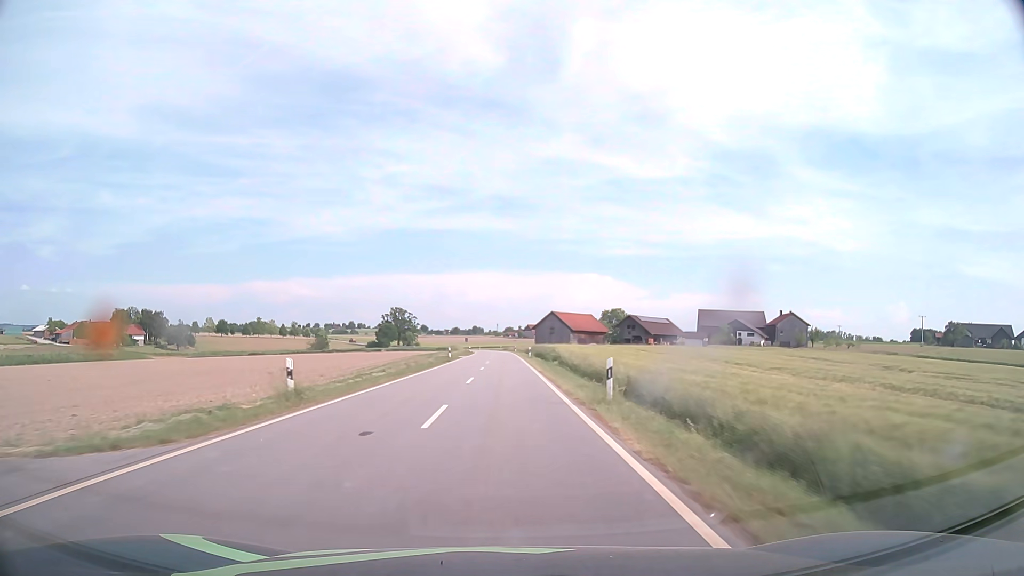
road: tertiary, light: Day
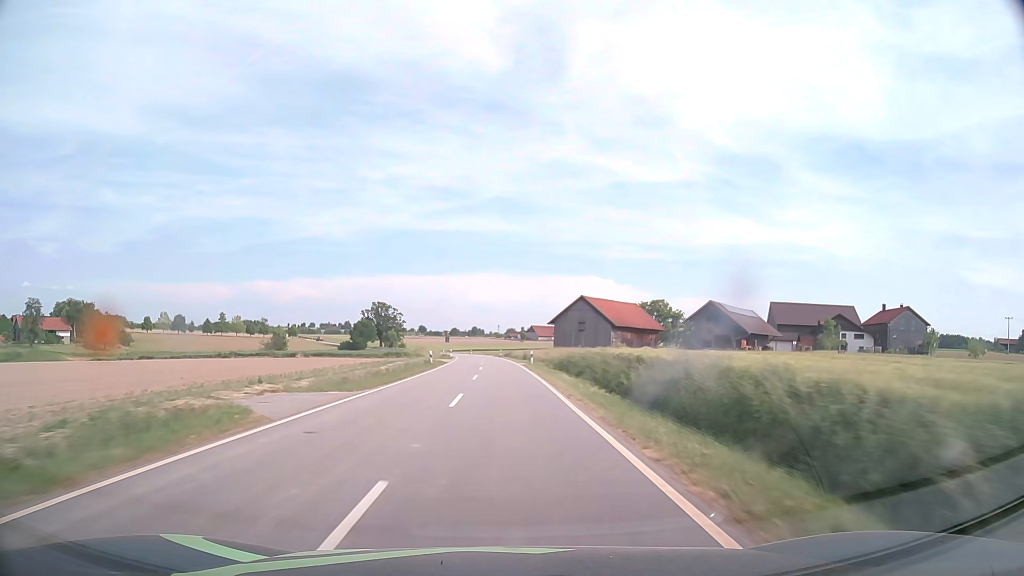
(-0.2, +56.6) m; 0°
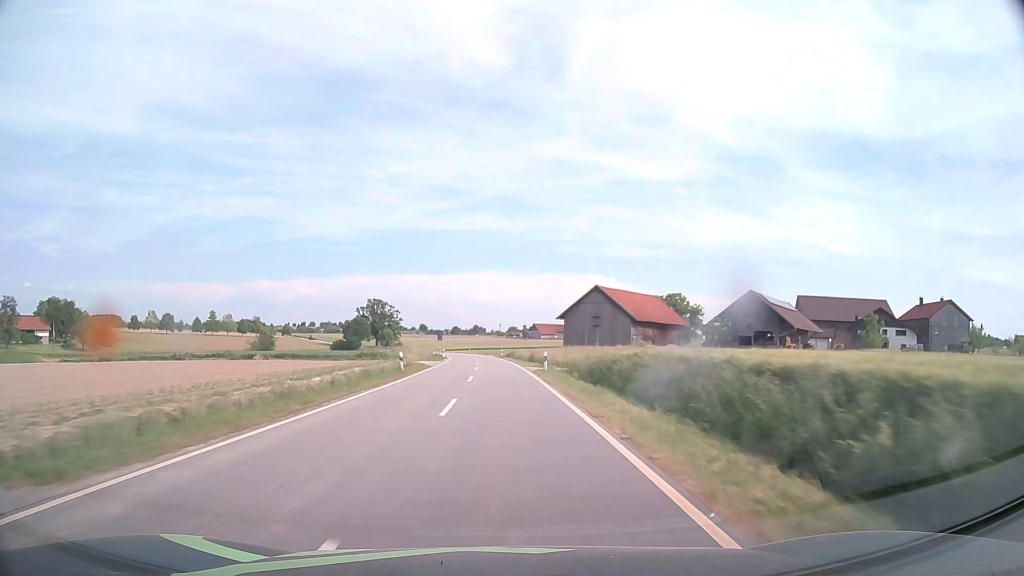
(0.0, +14.2) m; 0°
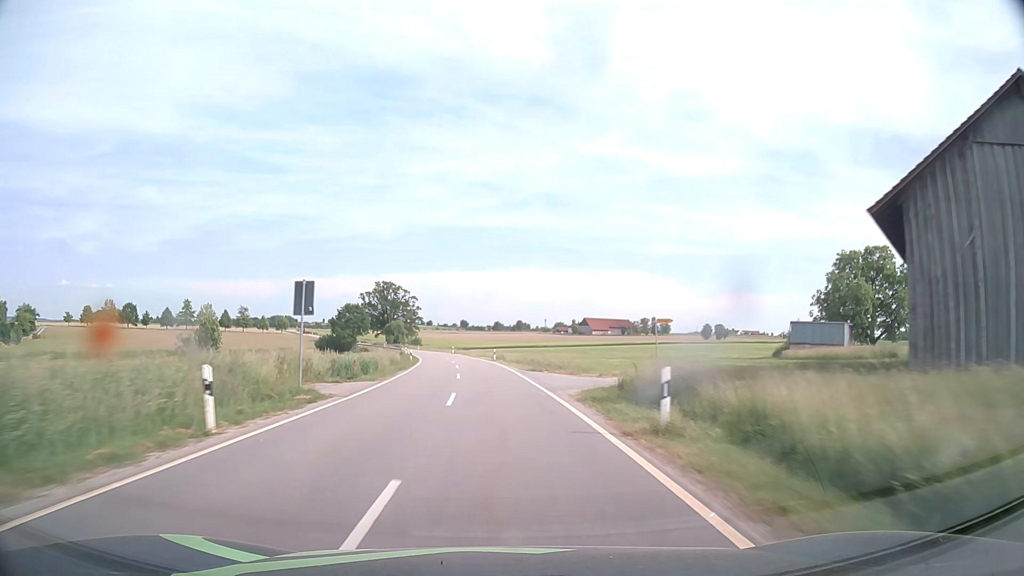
(-1.9, +70.9) m; -3°
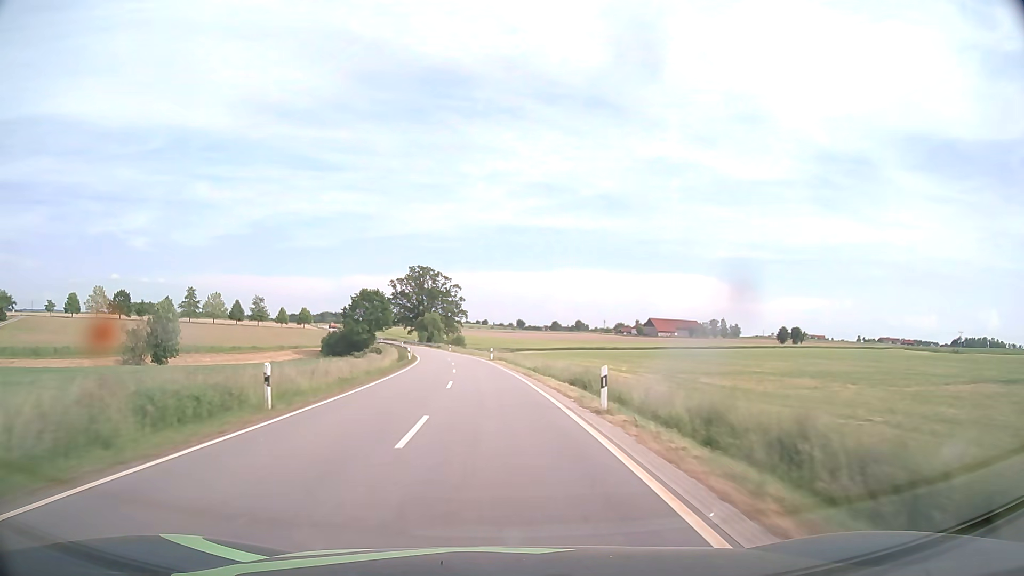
(-1.7, +42.7) m; -5°
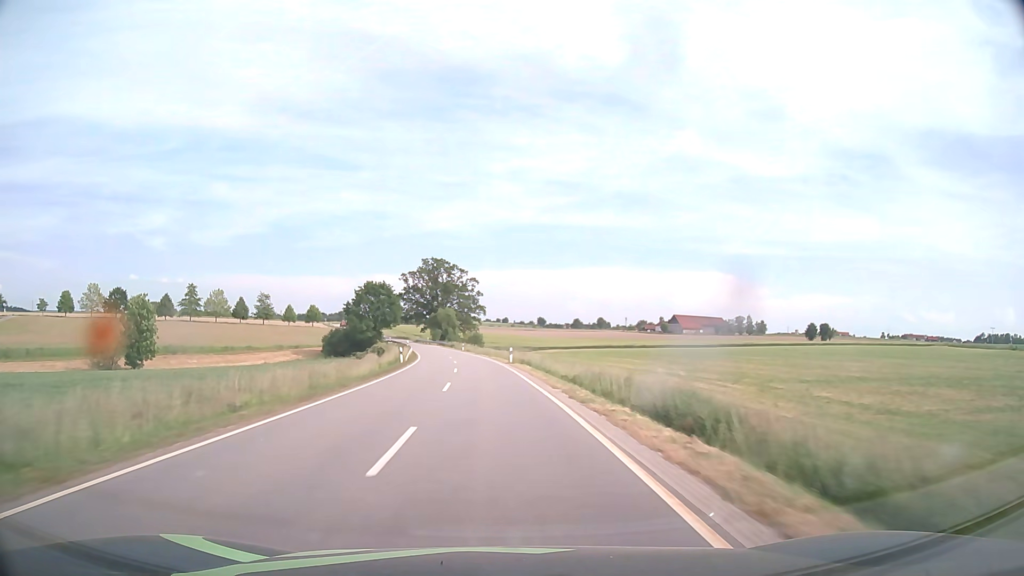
(-0.2, +14.2) m; -2°
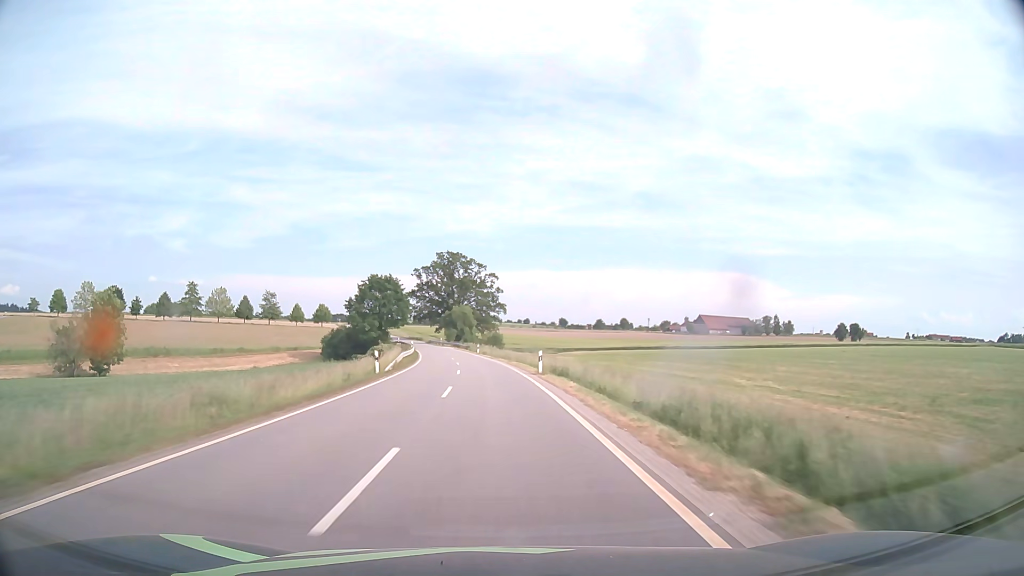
(-0.3, +14.2) m; -2°
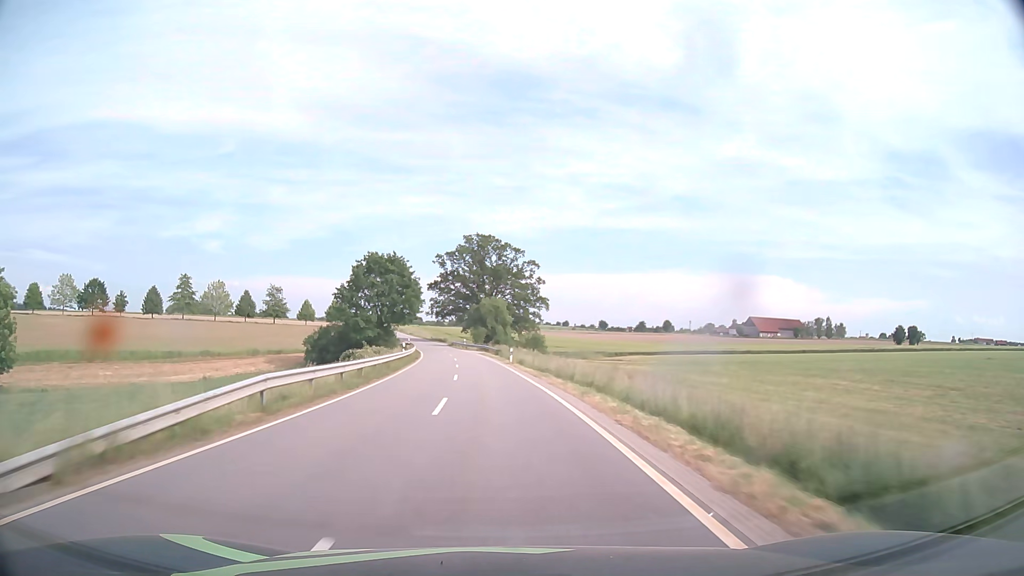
(-0.8, +28.5) m; -3°
(0, +10) (0, +20) (-1, +30) (-2, +40) (-3, +50) (-4, +60) (-5, +70) (-6, +80) (-8, +90) (-10, +99) m
